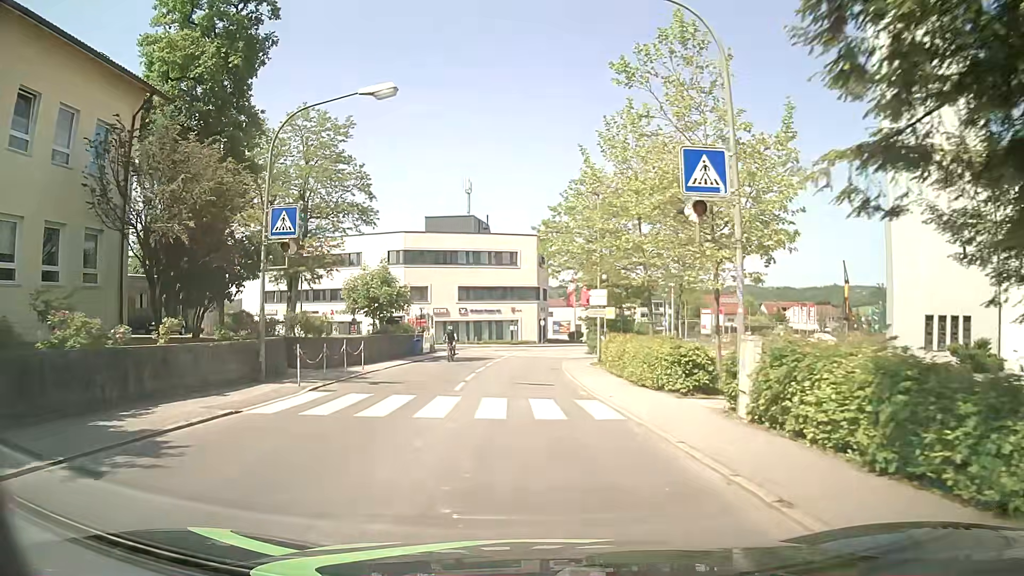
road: tertiary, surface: asphalt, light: Day
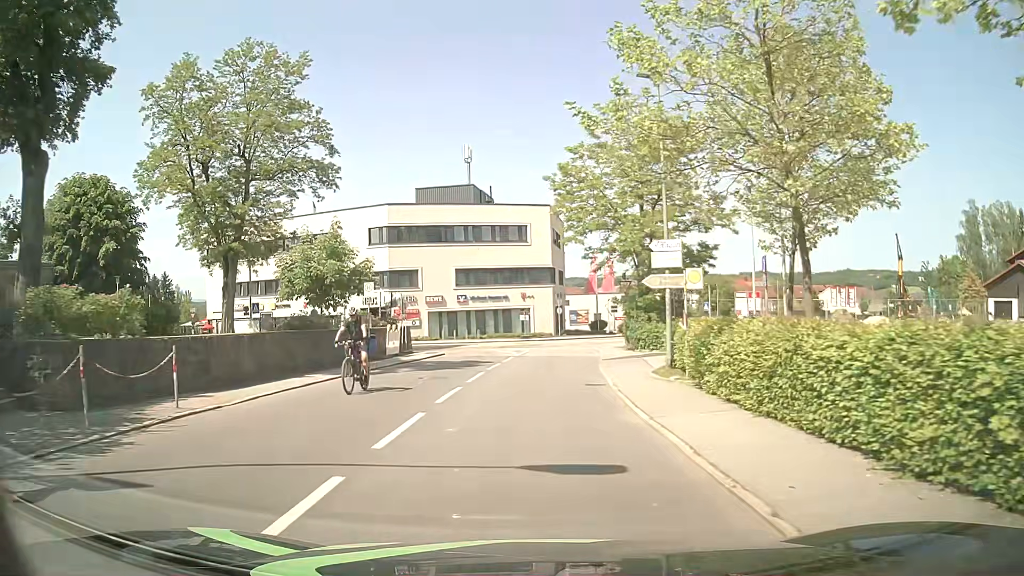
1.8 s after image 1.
(0.0, +13.8) m; 0°
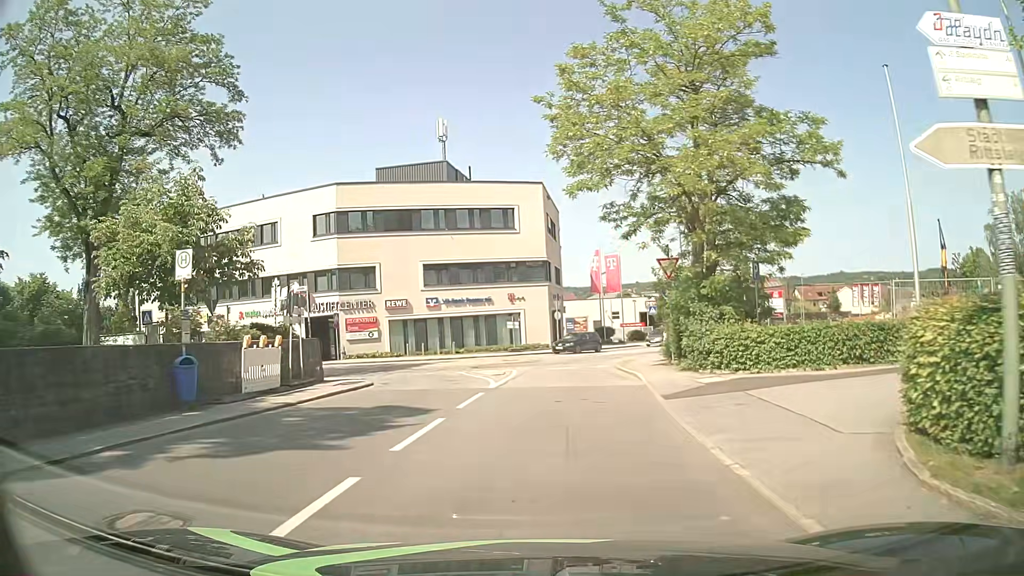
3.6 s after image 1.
(-0.1, +13.6) m; +1°
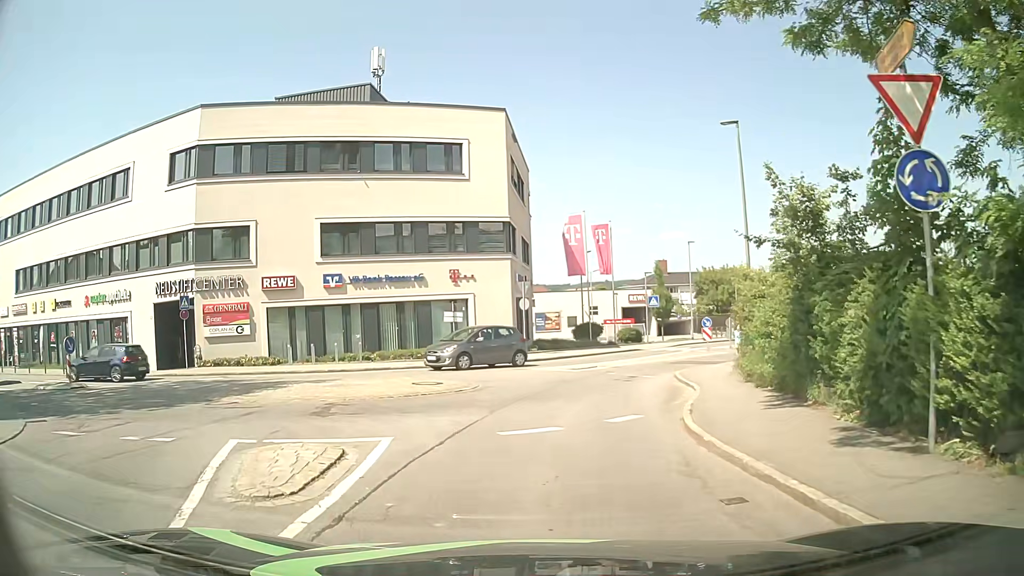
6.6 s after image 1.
(+0.3, +16.6) m; +2°
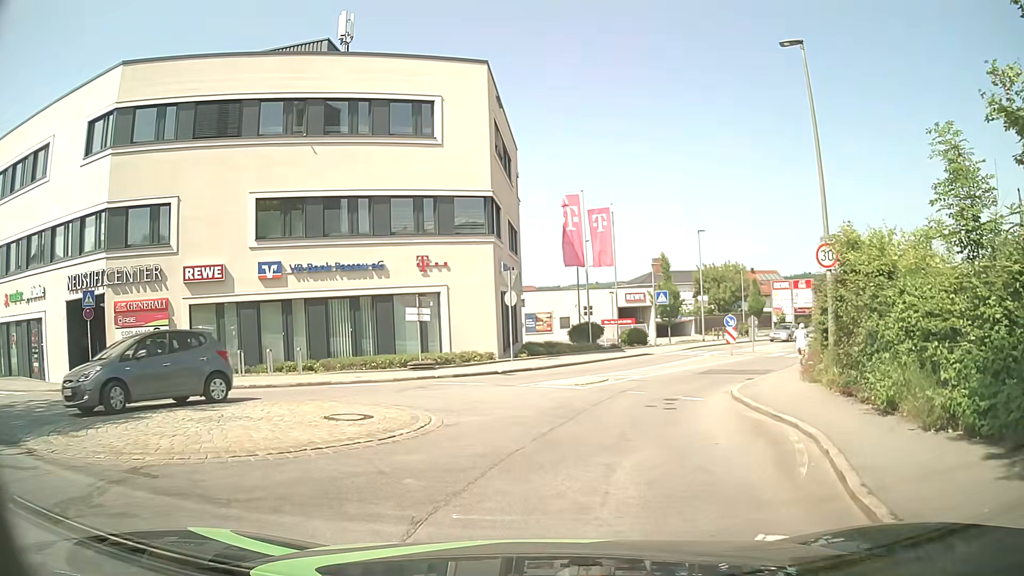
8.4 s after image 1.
(0.0, +6.7) m; +1°
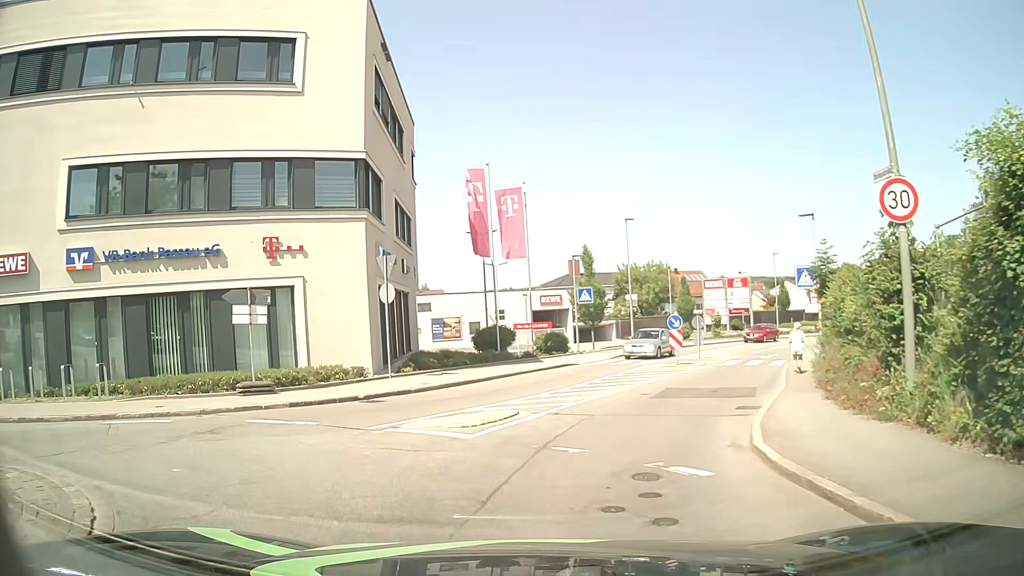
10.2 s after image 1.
(+0.6, +6.9) m; +8°
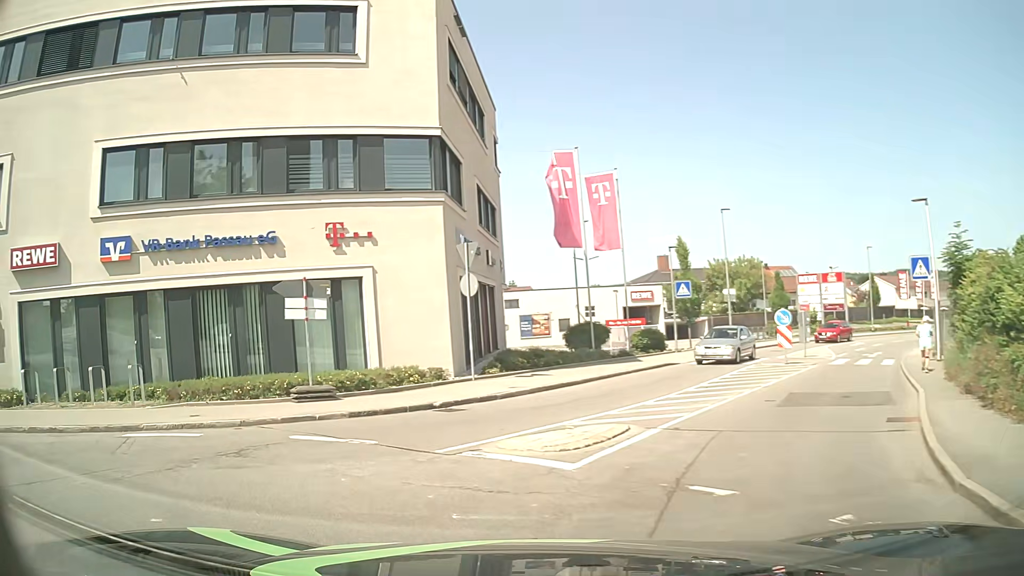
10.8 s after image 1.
(-0.1, +2.3) m; -7°
